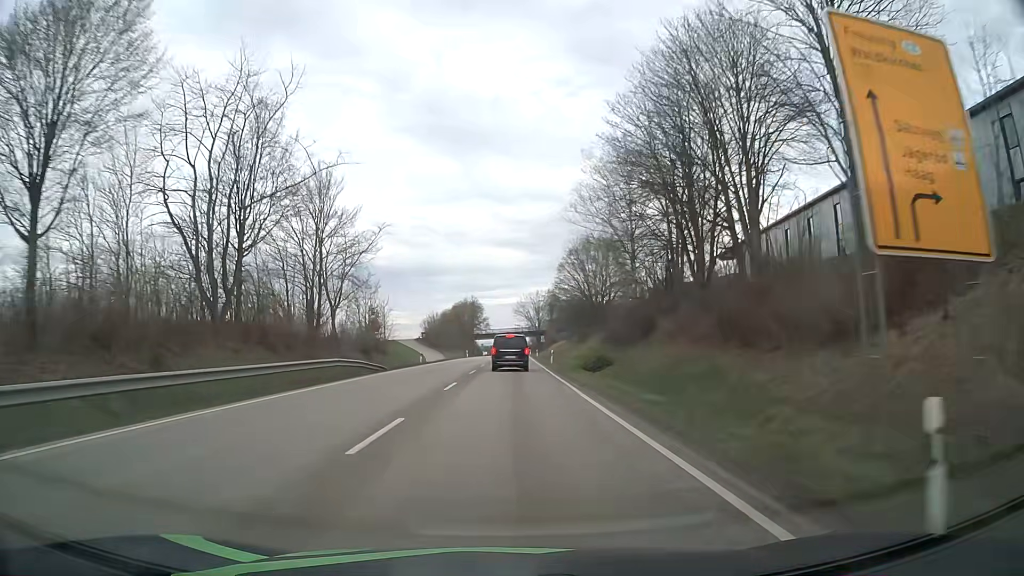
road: primary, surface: asphalt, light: Day
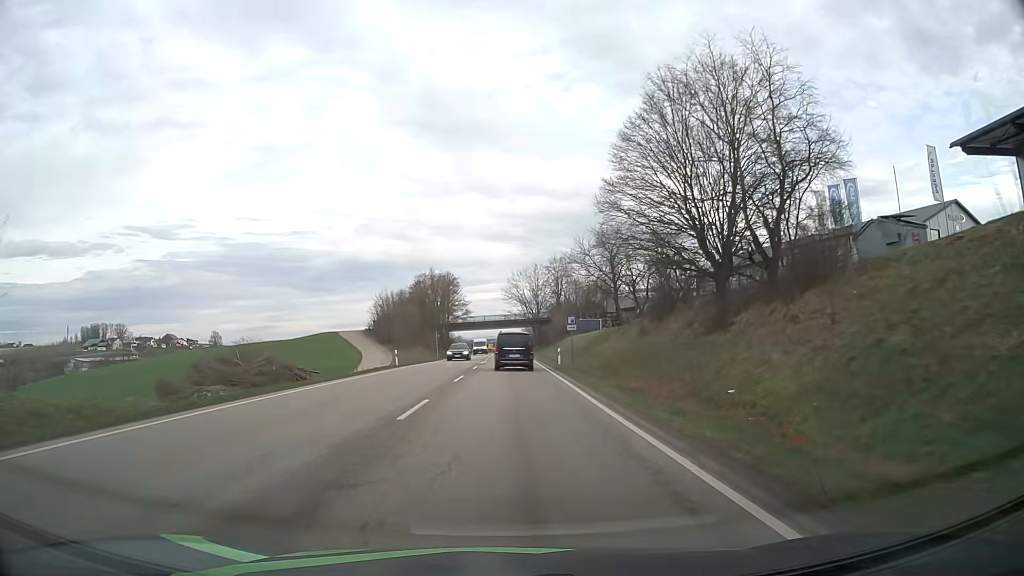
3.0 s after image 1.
(+0.4, +55.8) m; +1°
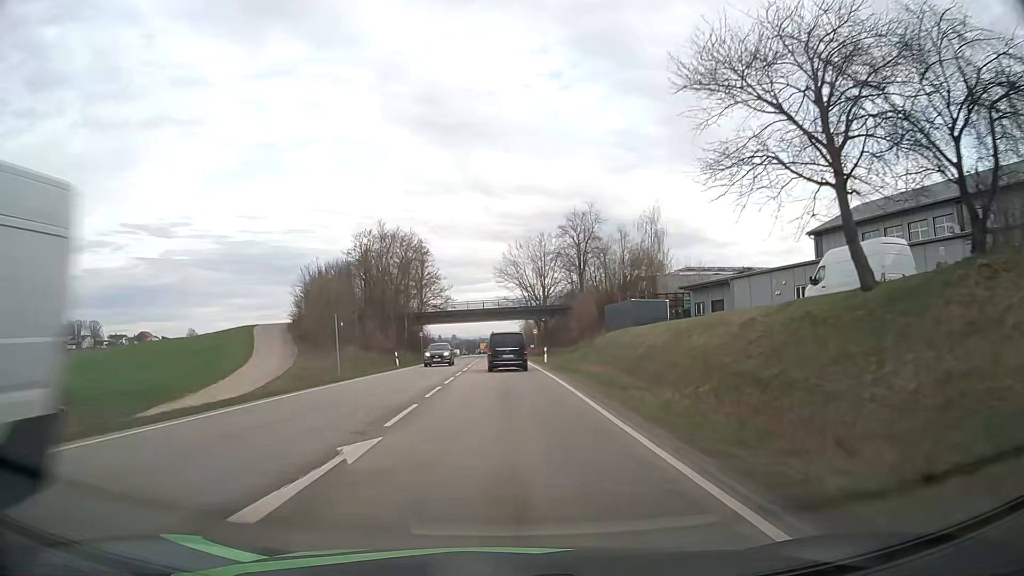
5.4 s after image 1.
(+0.2, +42.9) m; +1°
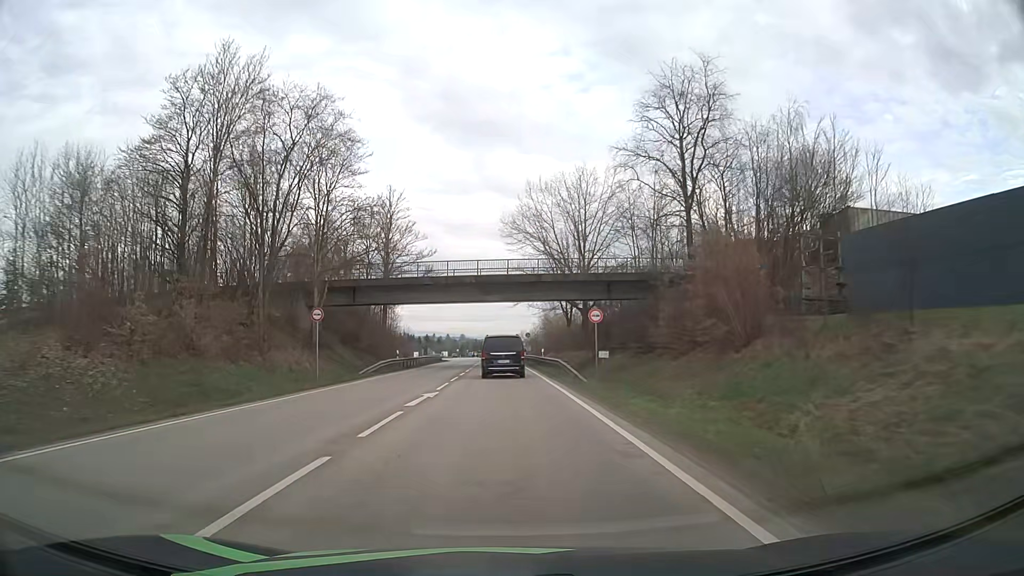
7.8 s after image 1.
(-0.5, +43.8) m; -1°
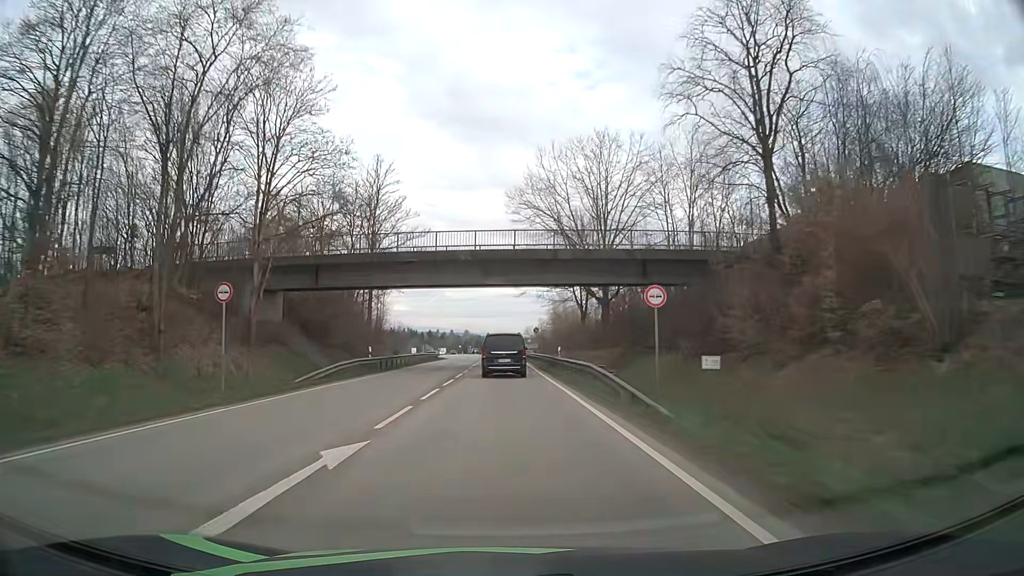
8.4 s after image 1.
(0.0, +11.0) m; -1°
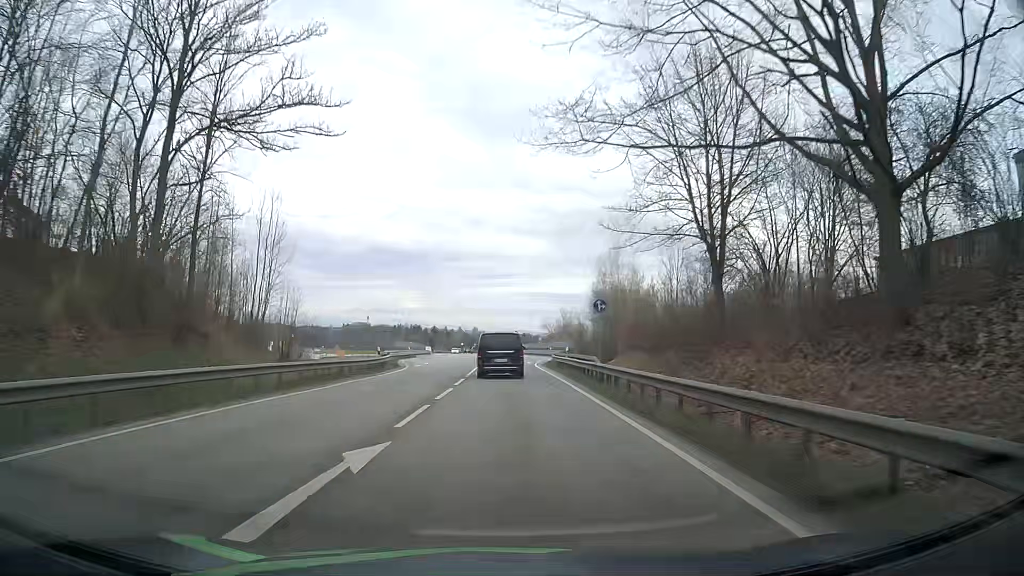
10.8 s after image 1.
(-0.1, +42.5) m; +2°
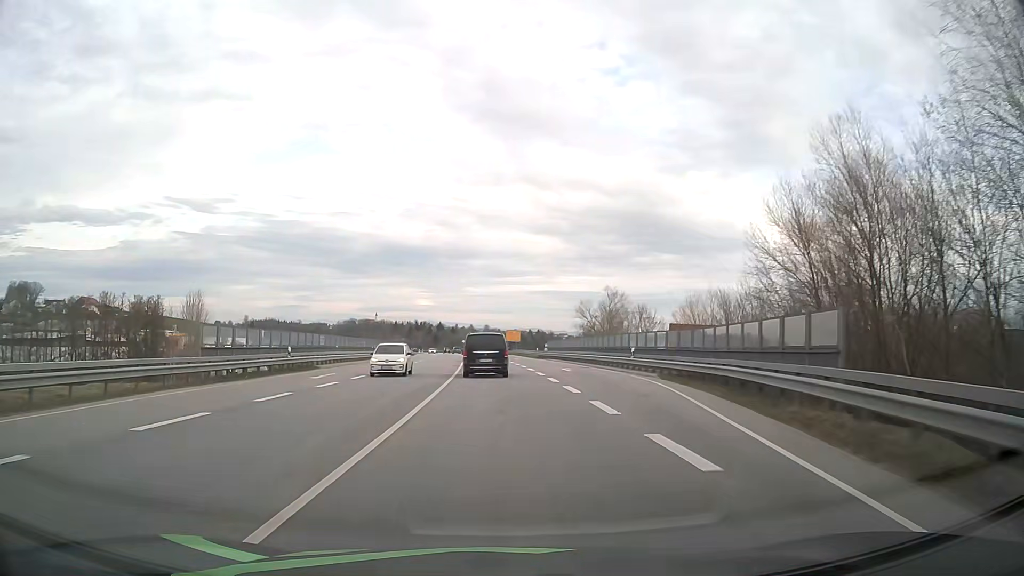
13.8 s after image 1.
(-2.1, +52.0) m; -3°
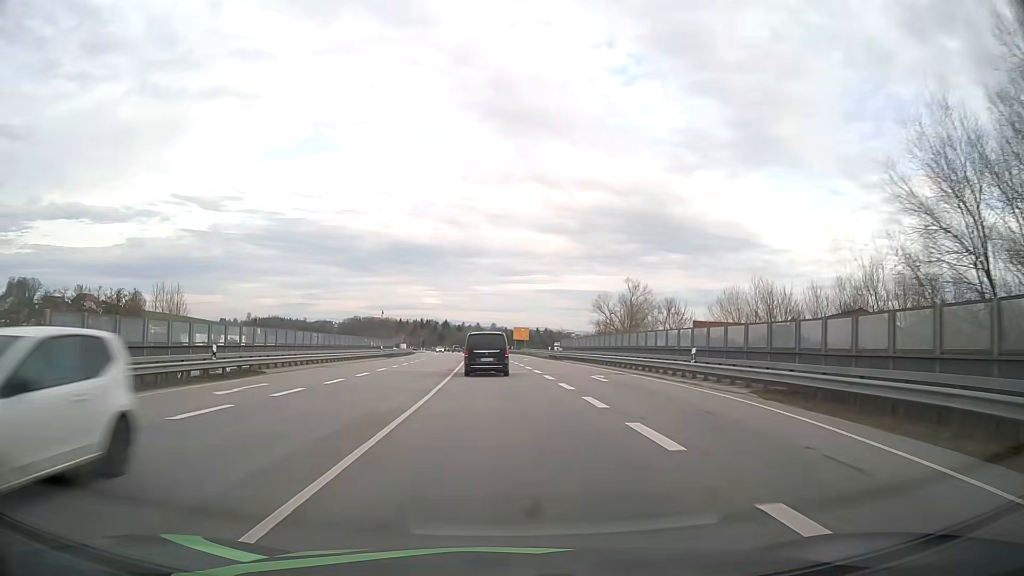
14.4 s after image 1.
(0.0, +10.6) m; -1°
(0, +10) (0, +20) (0, +30) (-1, +40) (-1, +50) (-2, +60) (-2, +70) (-3, +80) (-3, +90) (-4, +100) m
